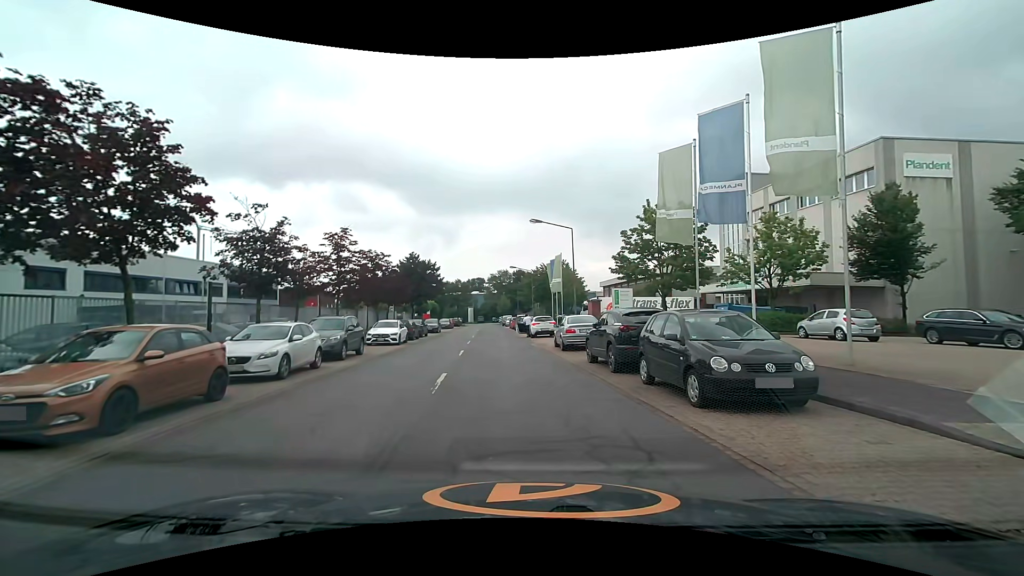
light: Day
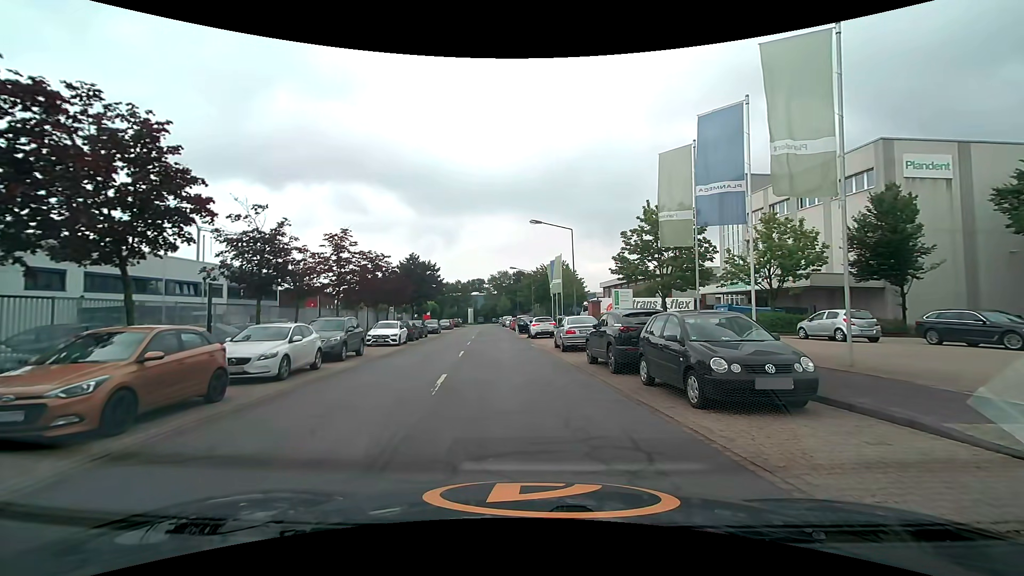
(0.0, 0.0) m; 0°
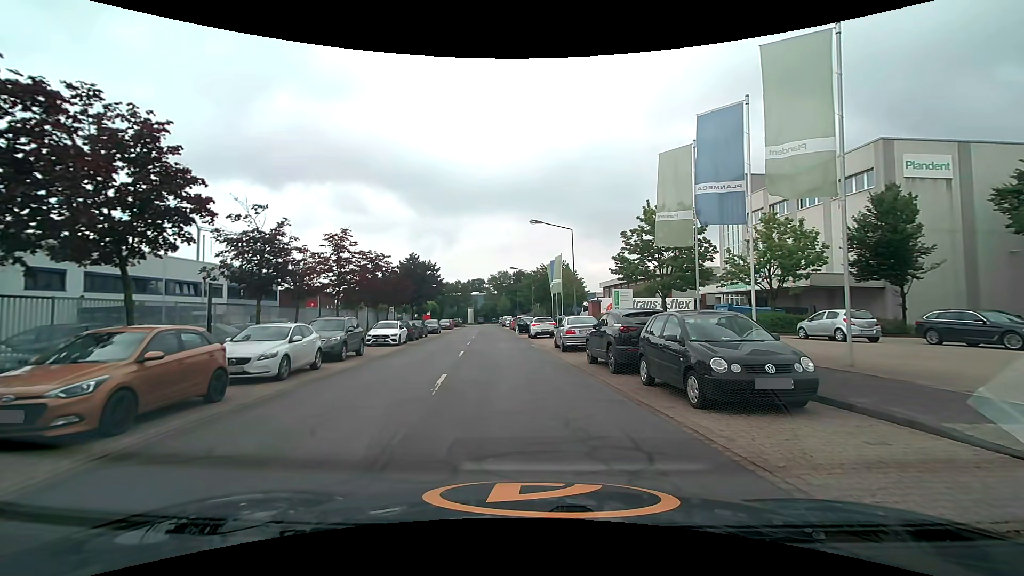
(0.0, 0.0) m; 0°
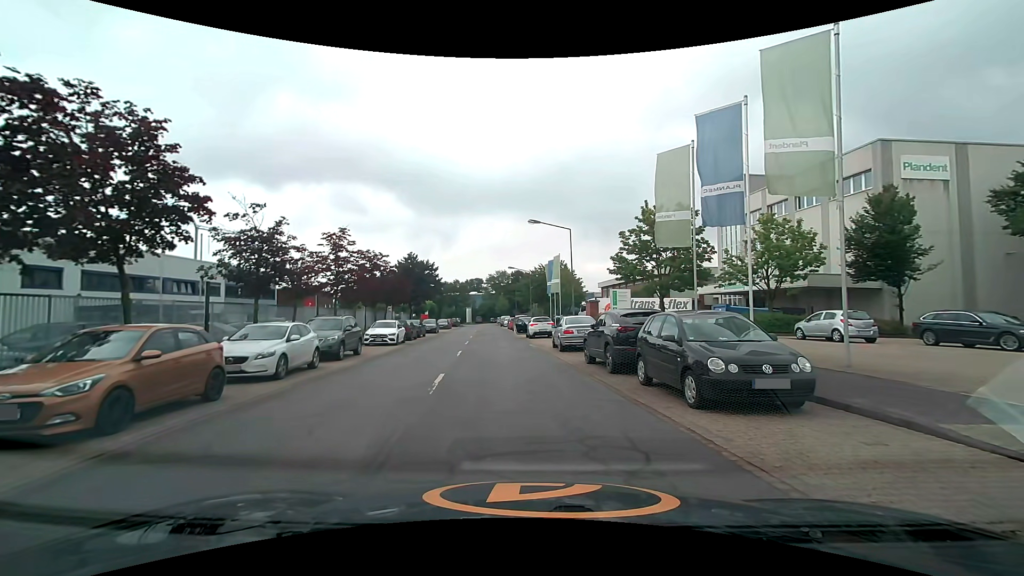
(0.0, 0.0) m; 0°
